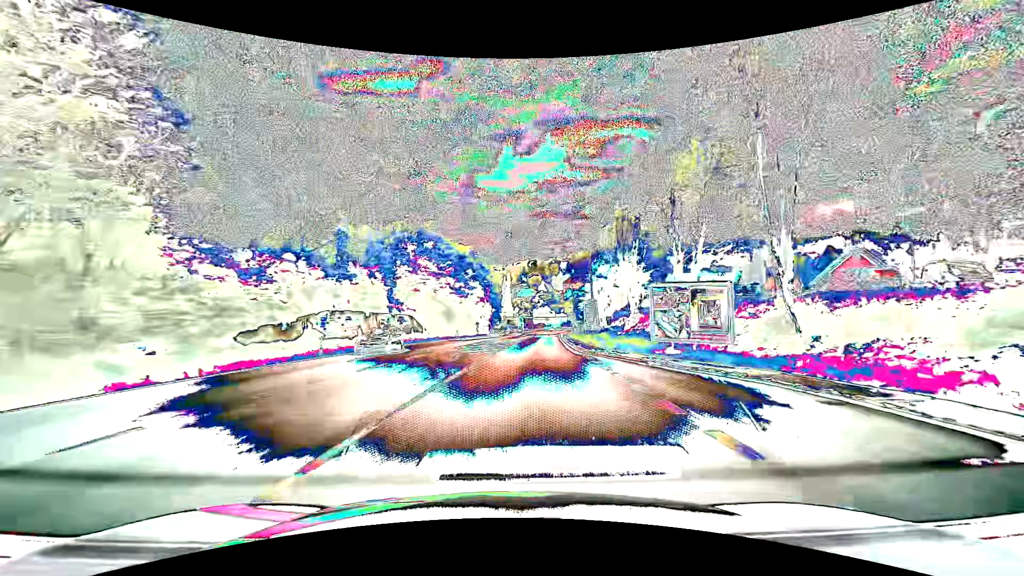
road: primary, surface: asphalt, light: Day
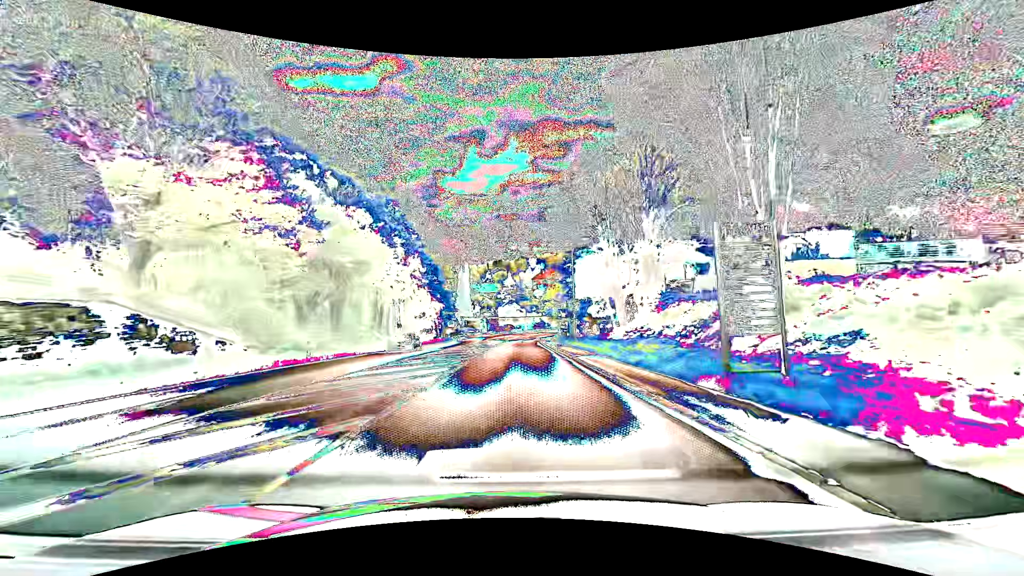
(+2.1, +38.0) m; +4°
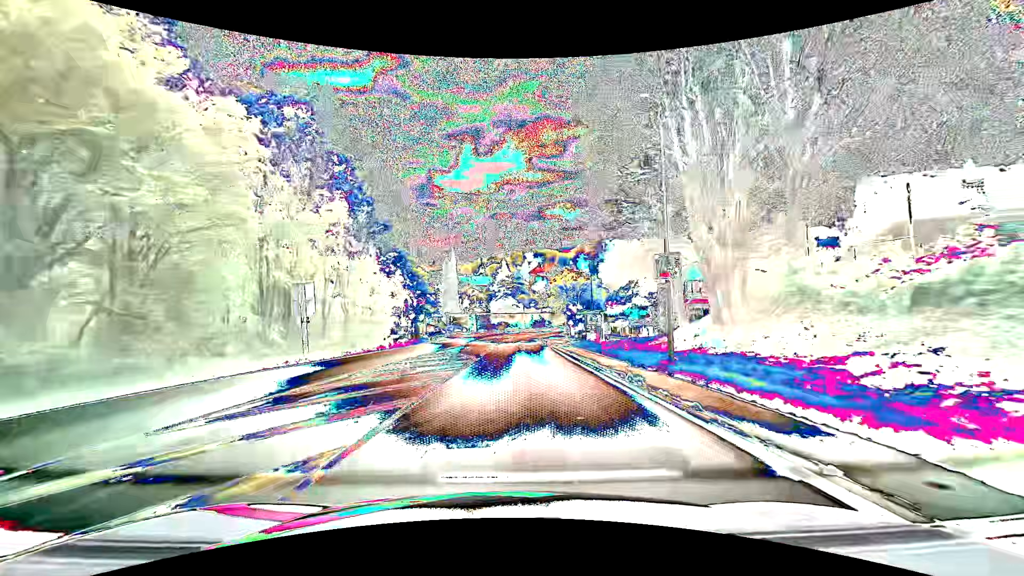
(+0.1, +23.1) m; 0°
(0, +10) (0, +20) (0, +30) (+1, +40) (+1, +50) (+1, +60) (+2, +70) (+3, +80) (+4, +90) (+6, +100) m
